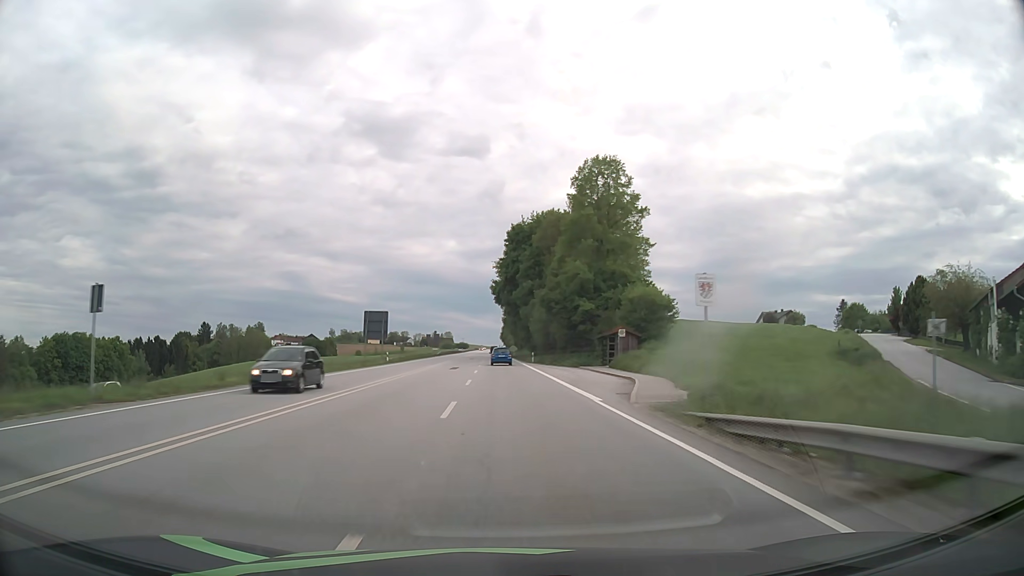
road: primary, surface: asphalt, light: Day
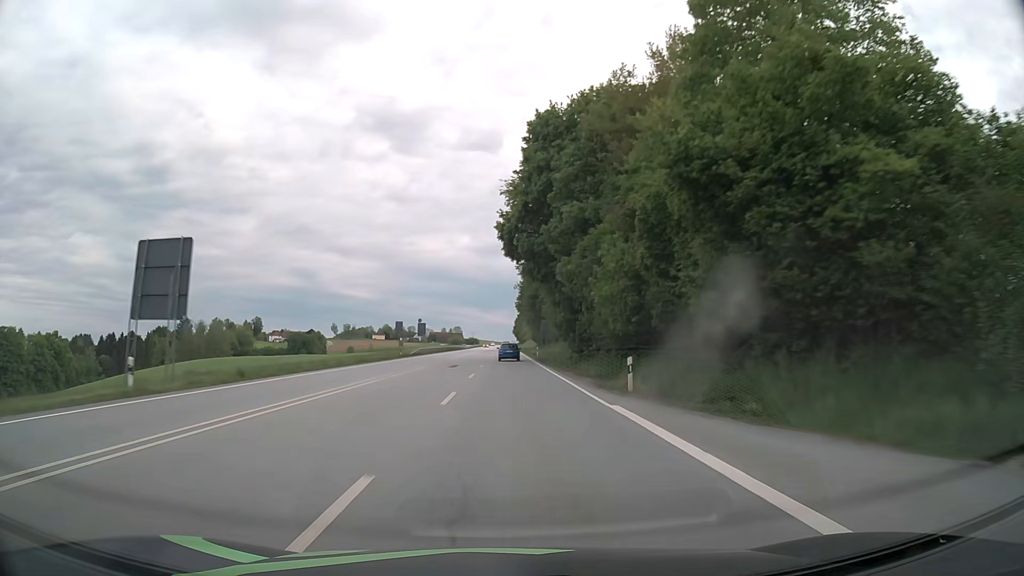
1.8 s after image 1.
(-0.5, +46.5) m; -1°
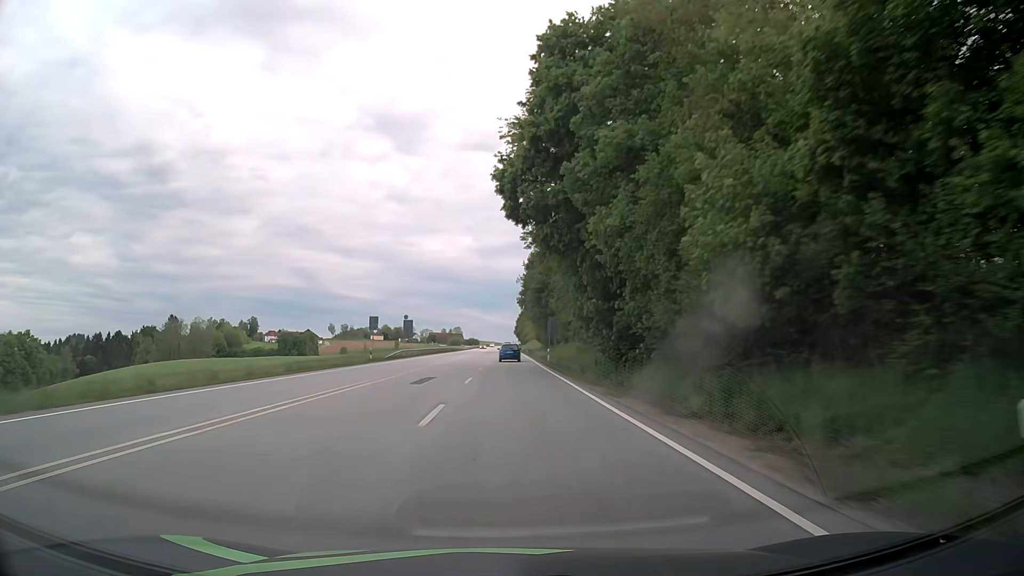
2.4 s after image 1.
(0.0, +15.5) m; 0°
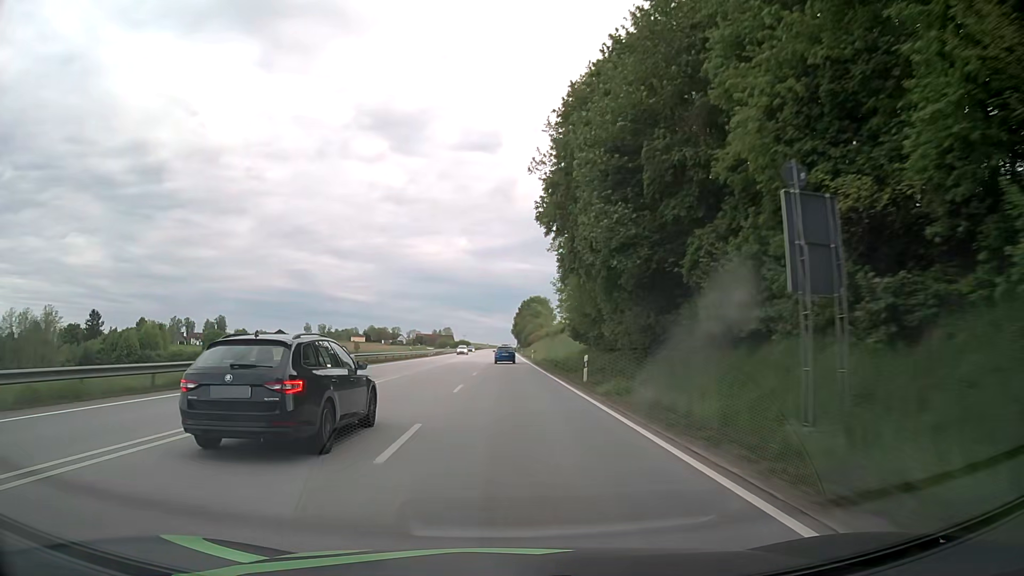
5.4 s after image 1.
(+0.3, +76.4) m; 0°
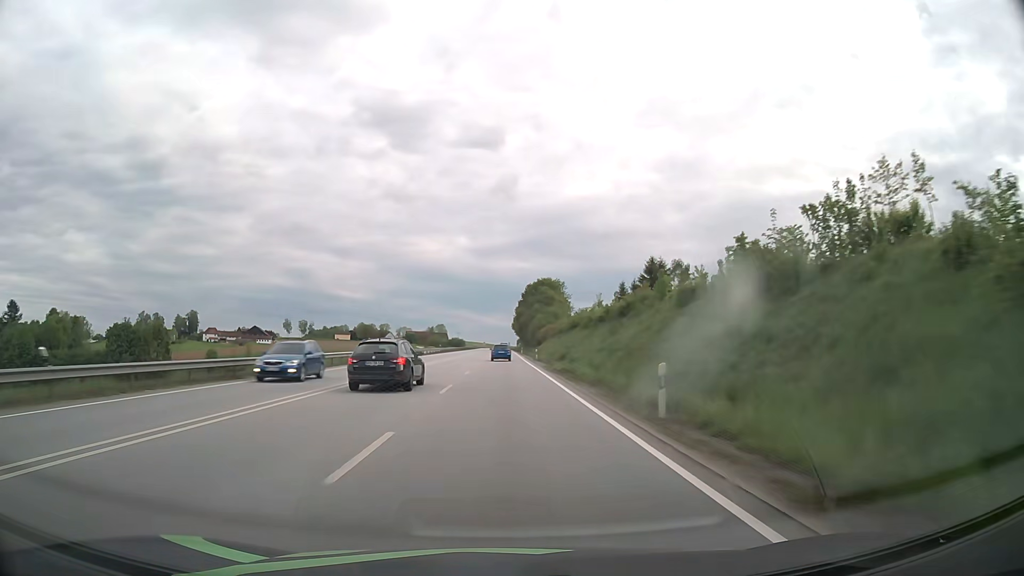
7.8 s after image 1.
(+0.3, +61.7) m; +1°
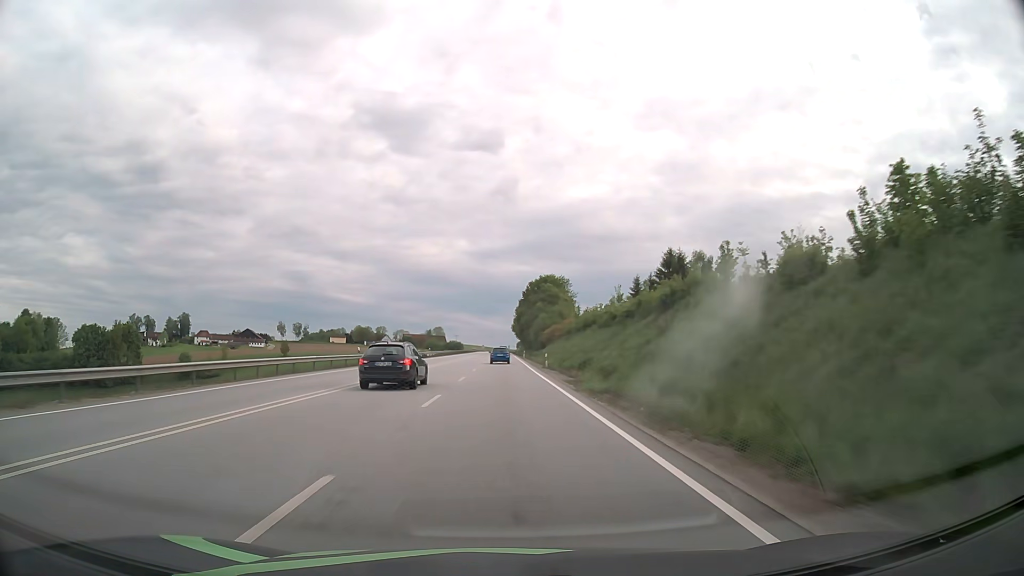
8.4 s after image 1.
(-0.1, +15.6) m; 0°
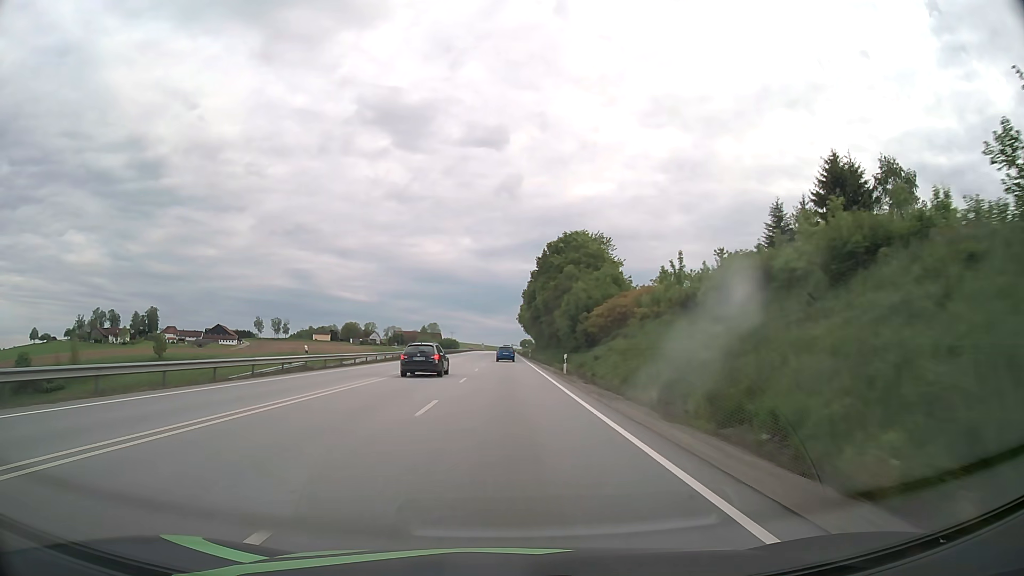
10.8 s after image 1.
(-0.3, +62.7) m; 0°
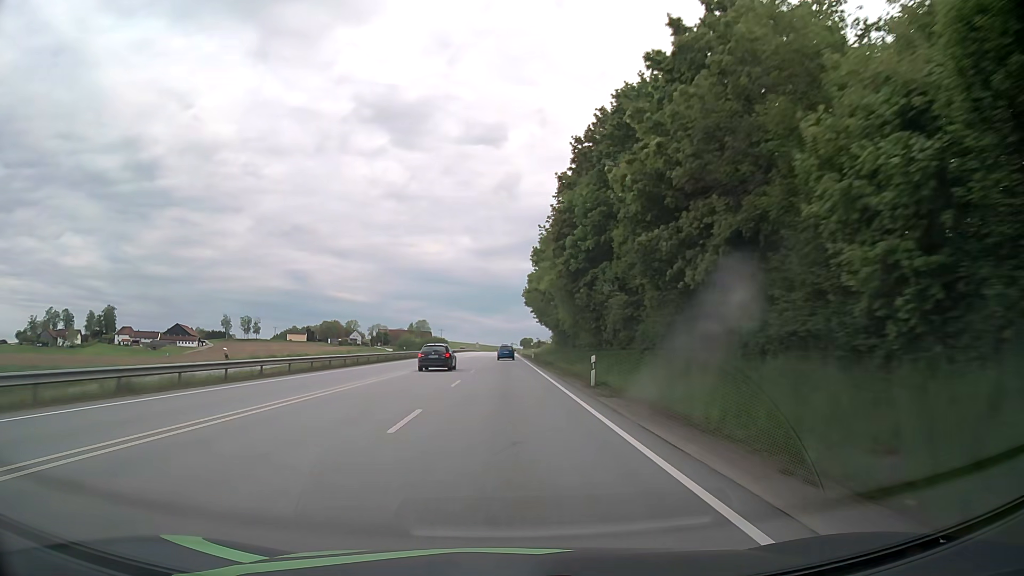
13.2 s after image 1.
(+0.3, +63.1) m; 0°
(0, +10) (0, +20) (0, +30) (0, +40) (0, +50) (0, +60) (0, +70) (0, +80) (0, +90) (0, +100) m
